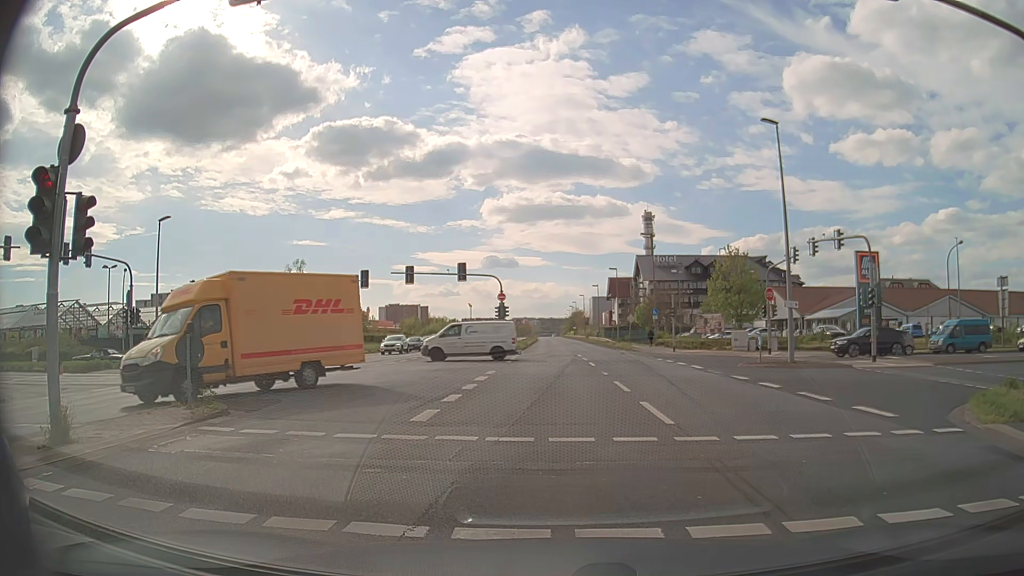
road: primary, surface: asphalt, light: Day
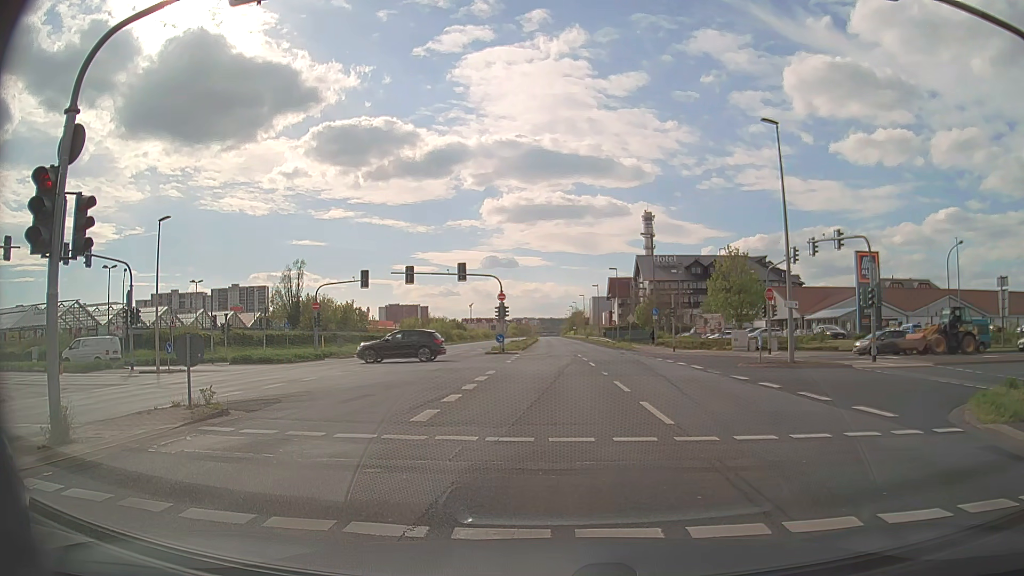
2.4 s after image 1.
(0.0, 0.0) m; 0°
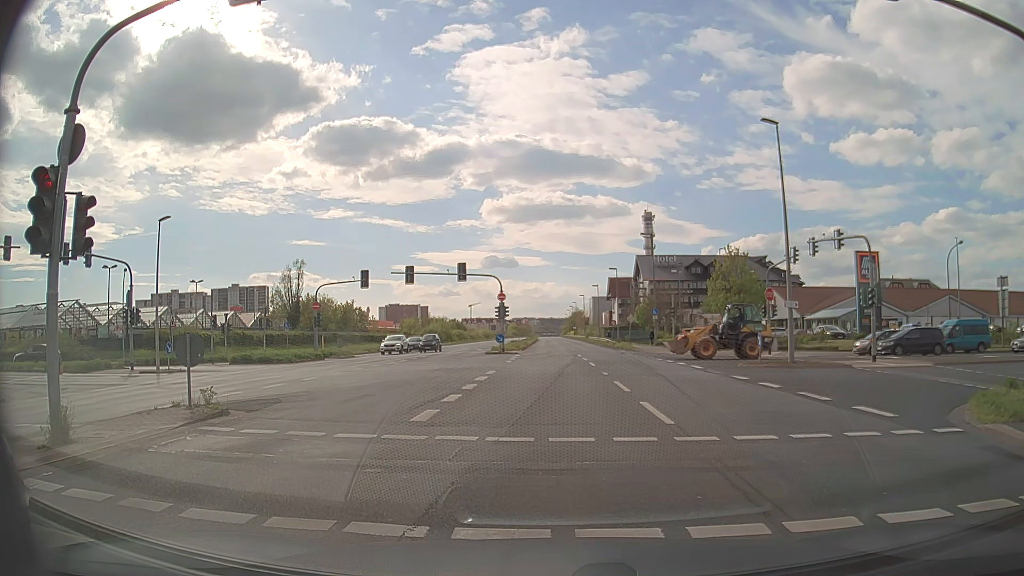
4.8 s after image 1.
(0.0, 0.0) m; 0°
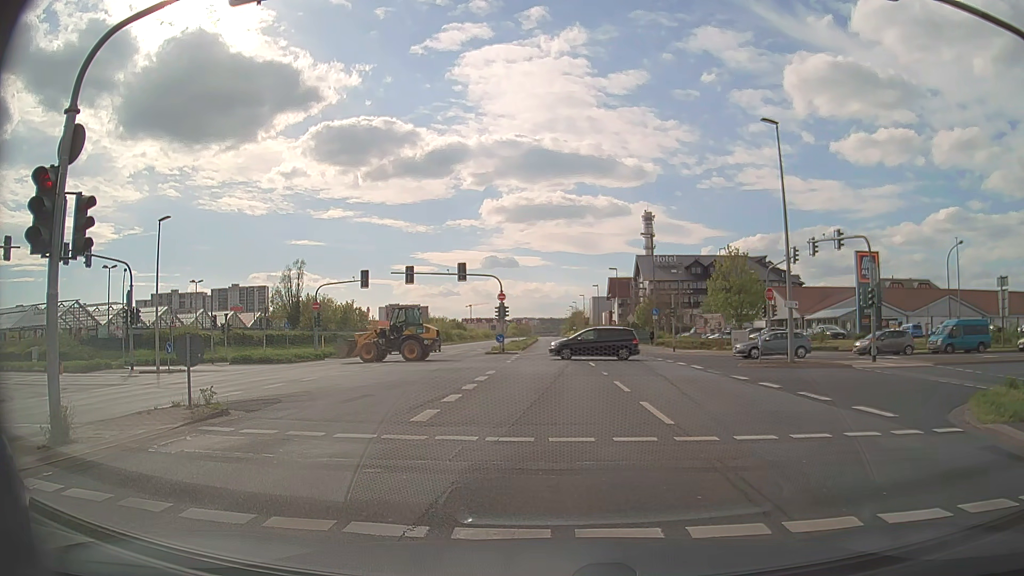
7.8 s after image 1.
(0.0, 0.0) m; 0°
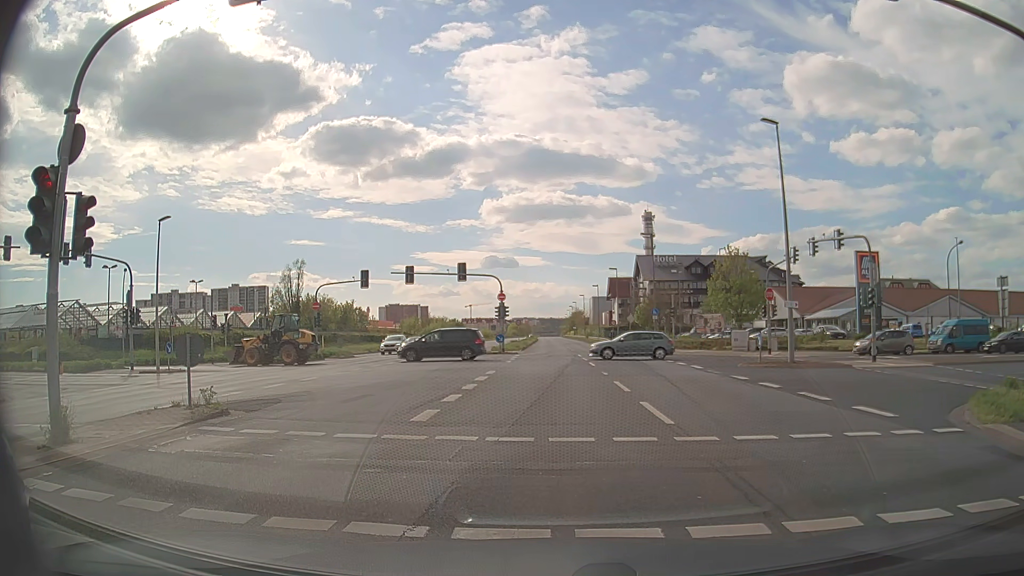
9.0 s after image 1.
(0.0, 0.0) m; 0°
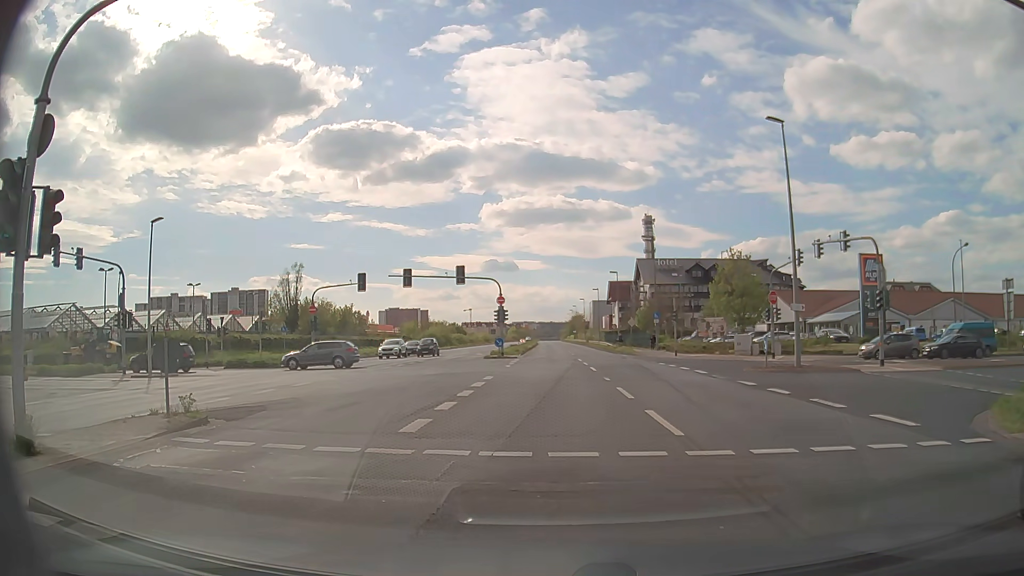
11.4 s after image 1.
(0.0, +0.9) m; +1°
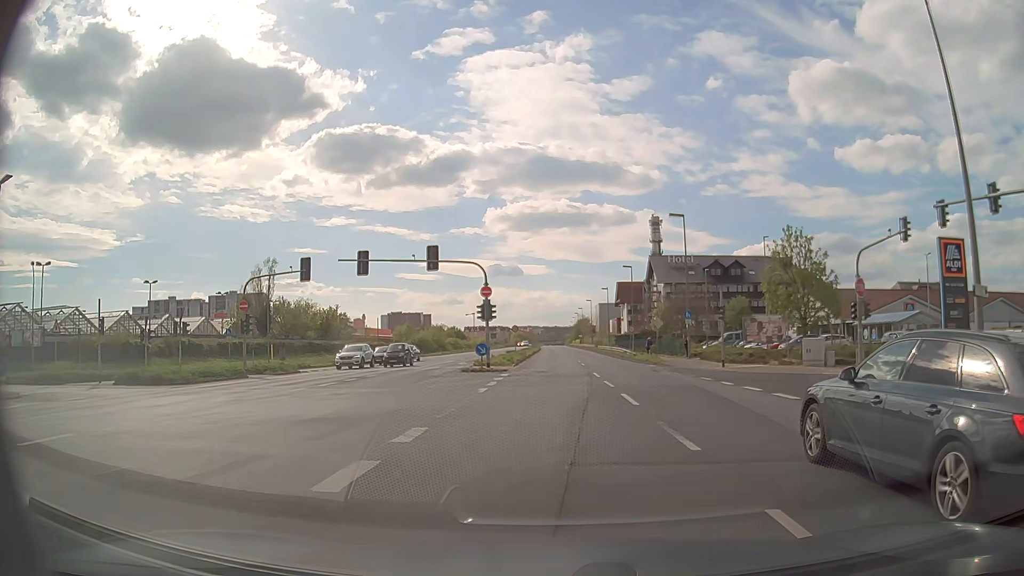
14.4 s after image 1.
(-0.2, +13.3) m; -1°
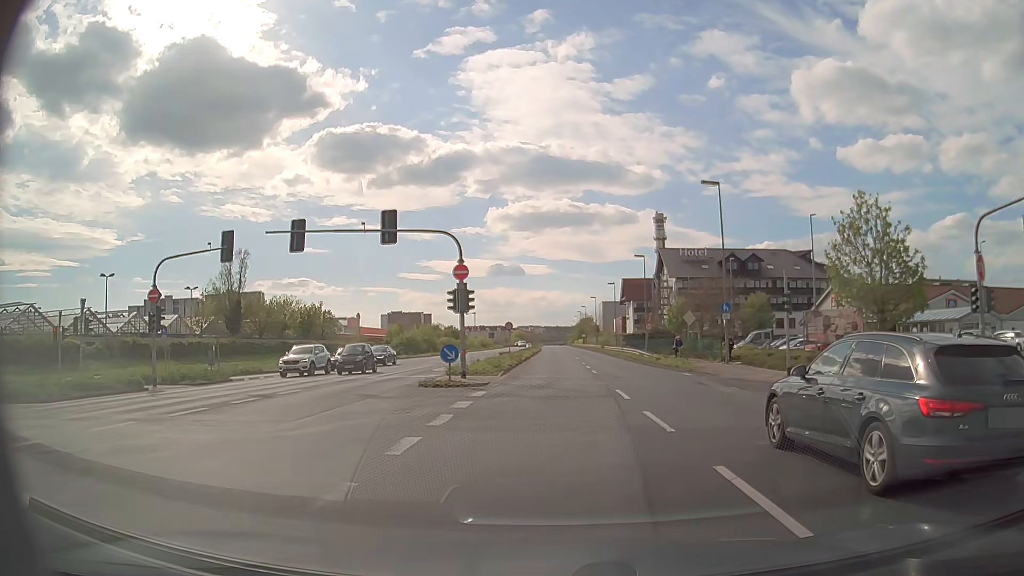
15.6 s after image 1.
(0.0, +10.3) m; 0°
(0, +10) (0, +20) (0, +30) (0, +40) (0, +50) (0, +60) (-1, +70) (-1, +80) (-1, +90) (-1, +100) m
